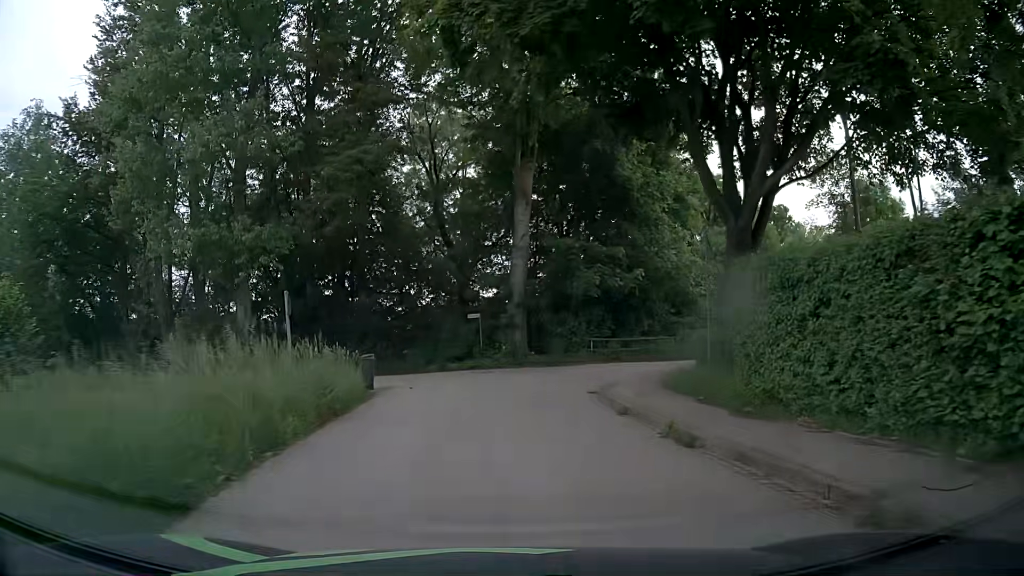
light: Day
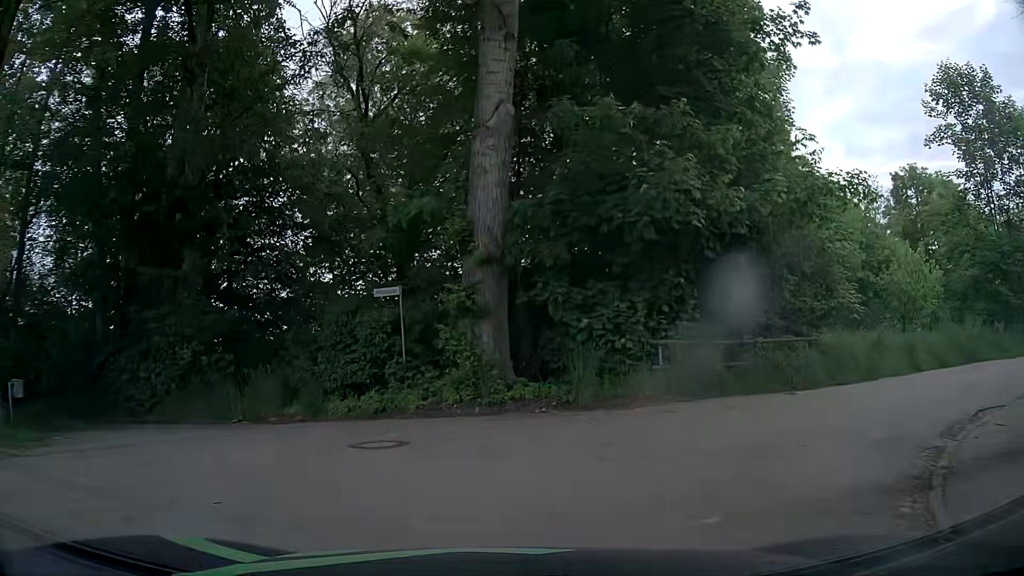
(+0.2, +16.2) m; +3°
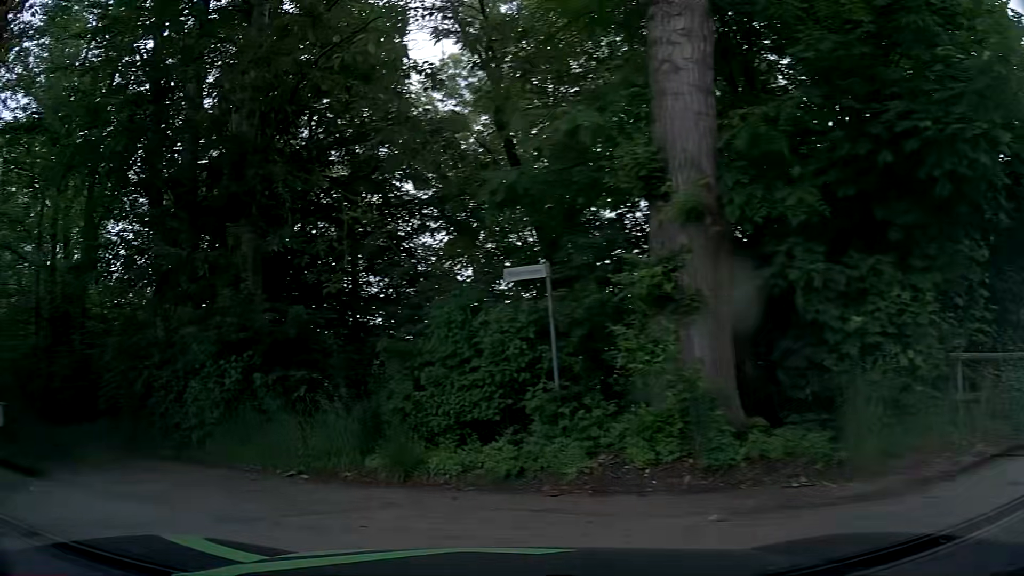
(-0.3, +4.9) m; -12°
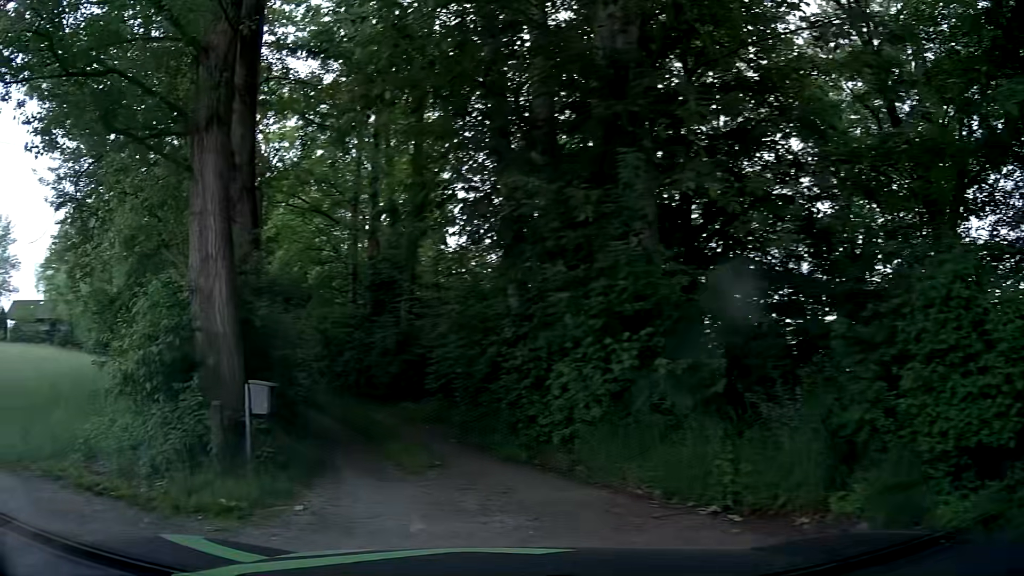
(-0.8, +2.8) m; -33°
